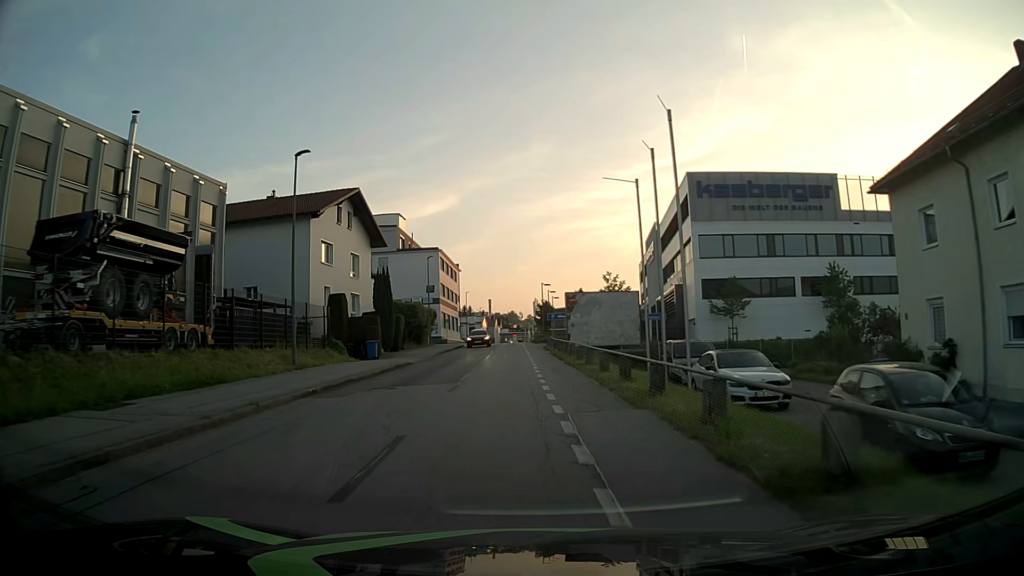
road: residential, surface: asphalt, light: Day
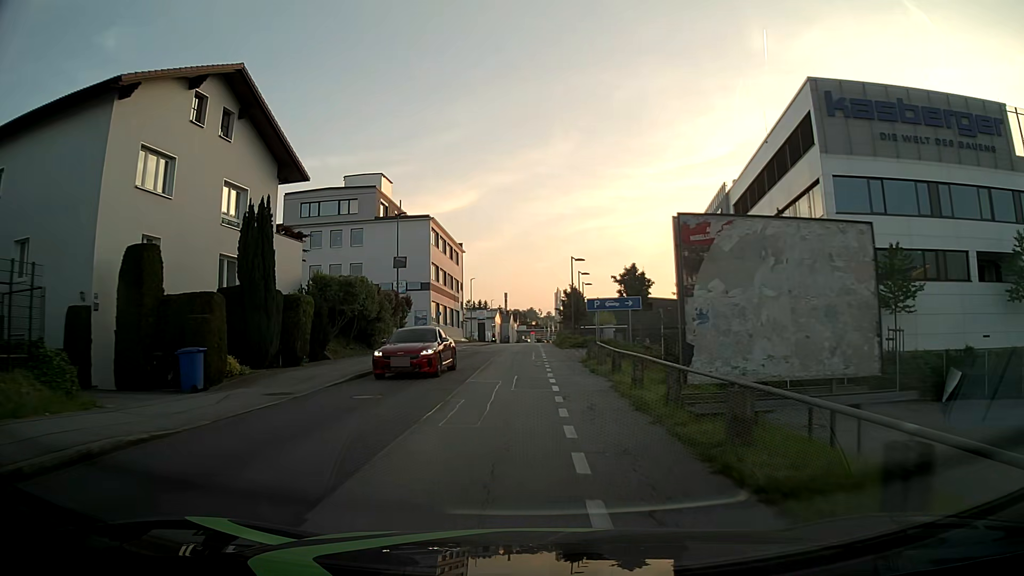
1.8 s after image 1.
(-0.3, +22.4) m; -1°
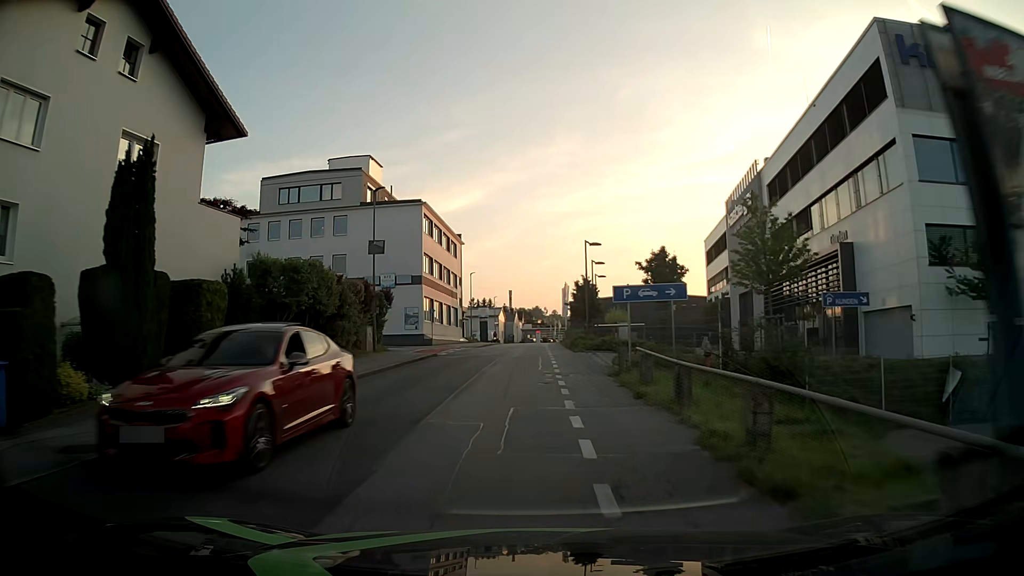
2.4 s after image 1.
(0.0, +7.5) m; -1°
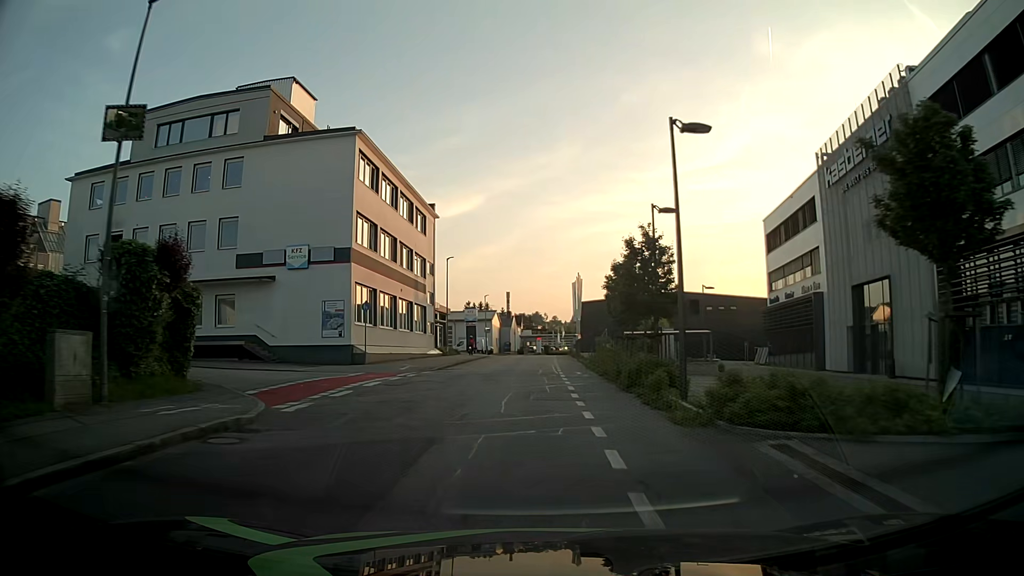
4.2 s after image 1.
(-0.1, +22.7) m; 0°
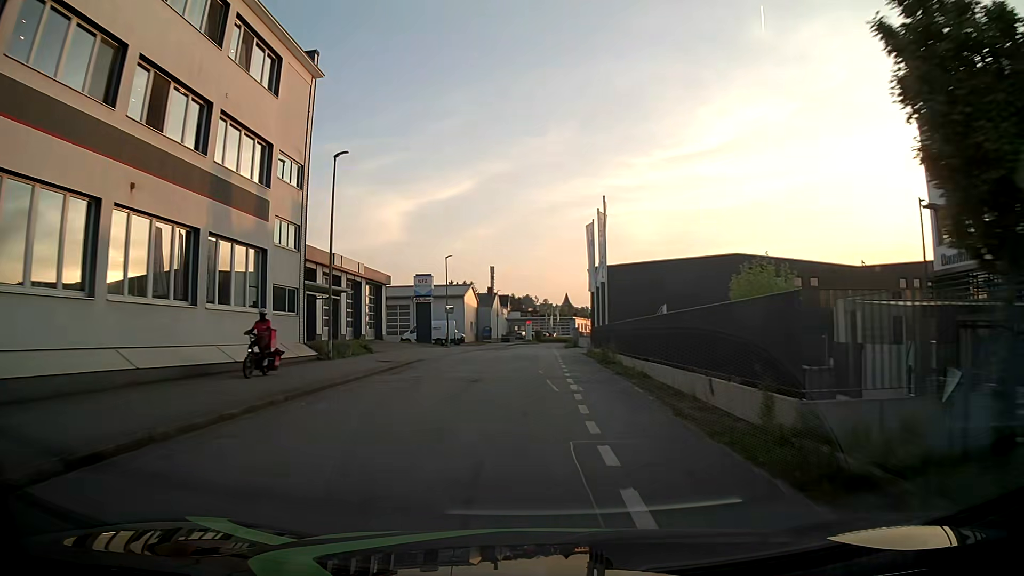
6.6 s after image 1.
(+0.7, +30.5) m; +1°
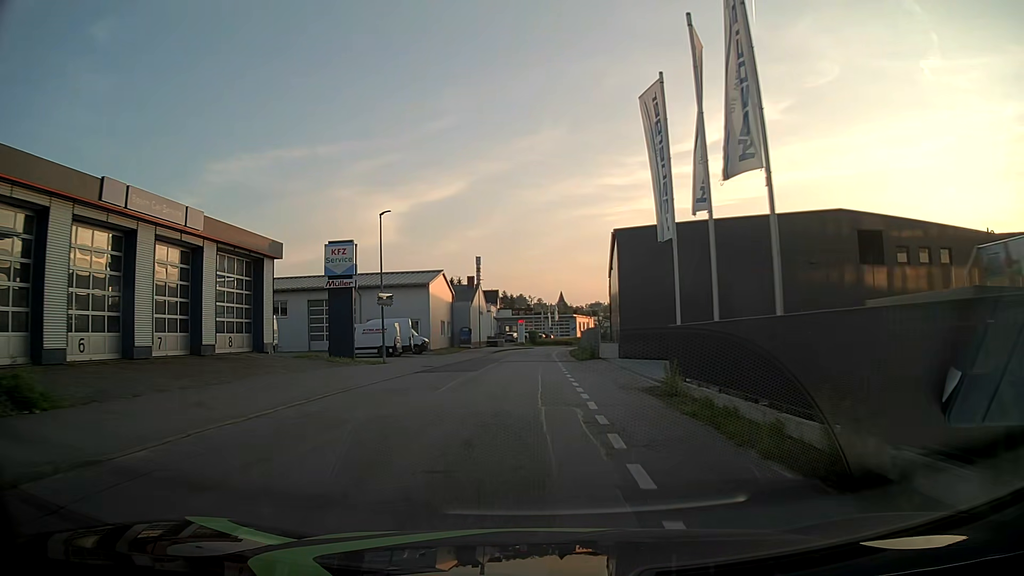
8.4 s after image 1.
(+0.4, +23.1) m; +1°
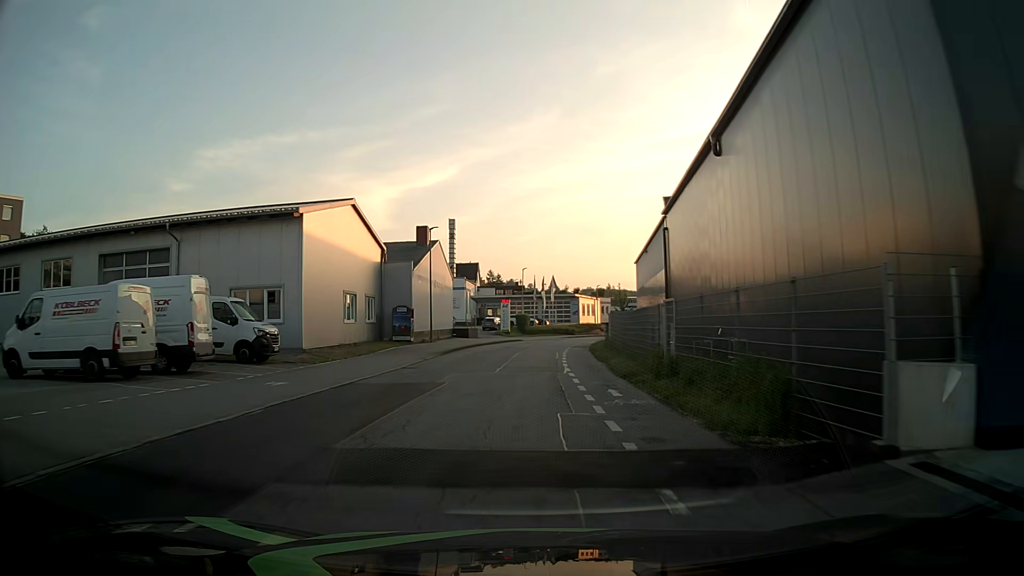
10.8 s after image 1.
(+0.1, +31.0) m; 0°
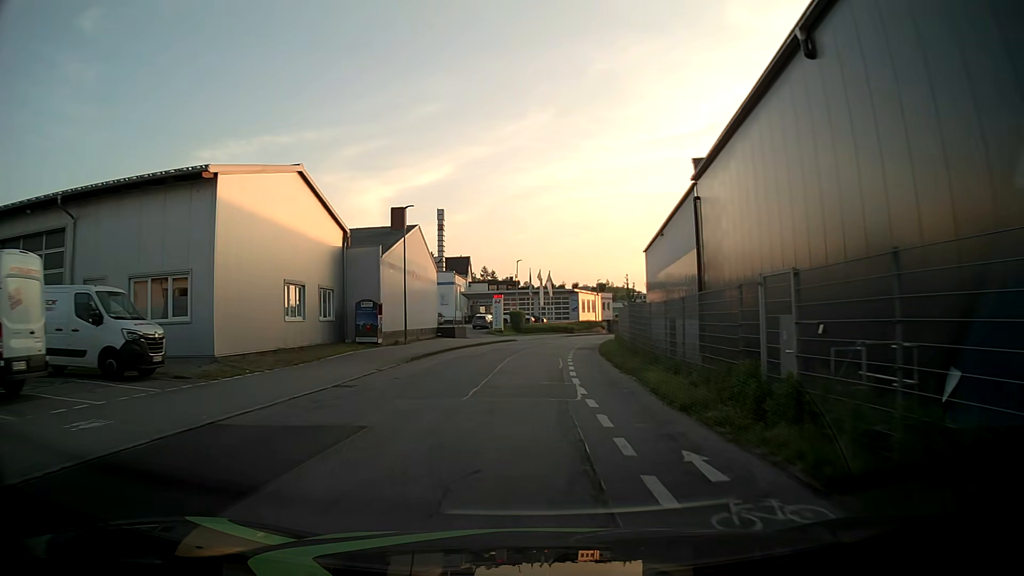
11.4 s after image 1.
(+0.1, +7.8) m; +1°
(0, +10) (+1, +20) (+1, +30) (+2, +40) (+4, +50) (+6, +60) (+8, +69) (+11, +79) (+14, +88) (+18, +98) m
